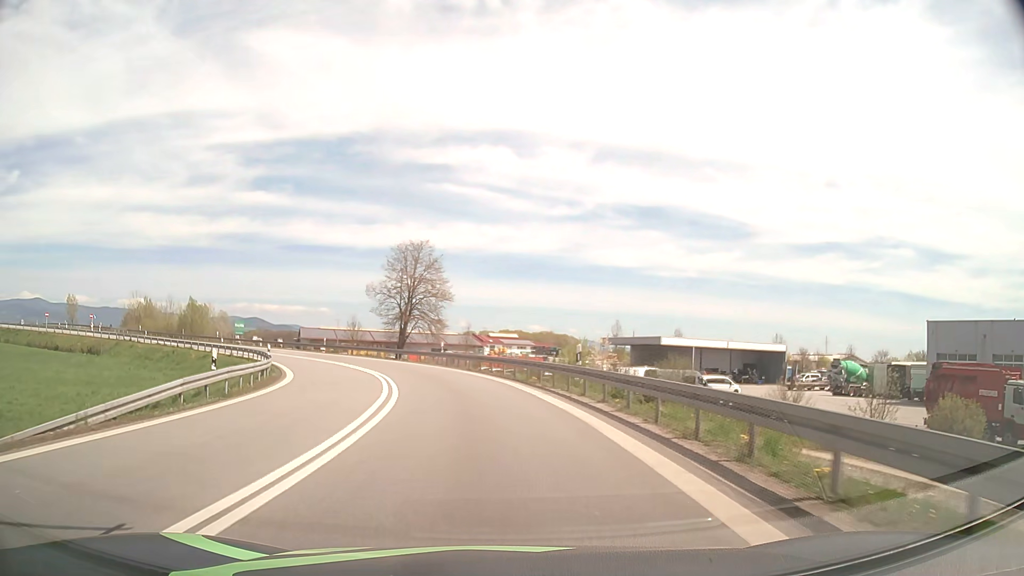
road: motorway_link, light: Day
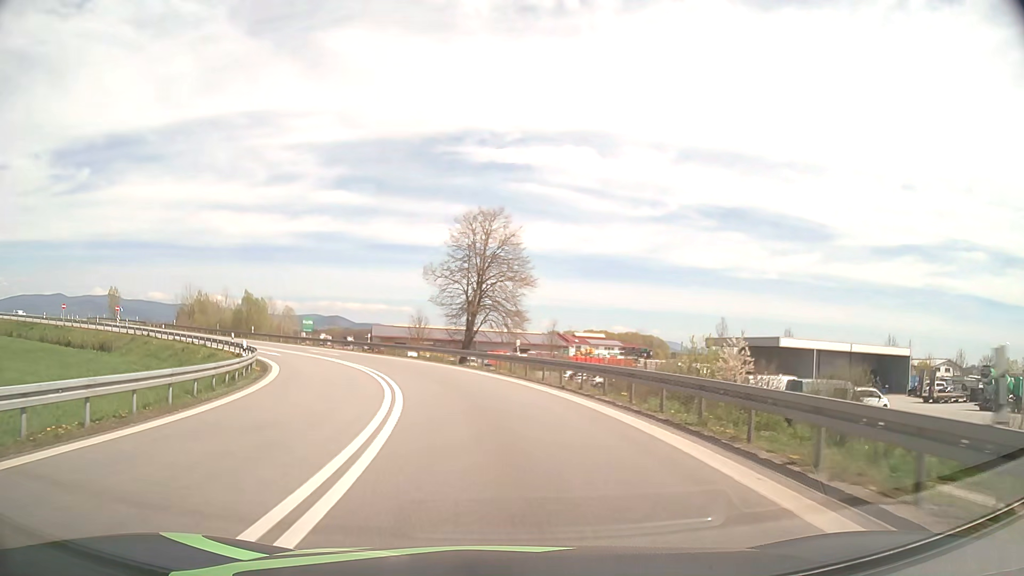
(-0.8, +14.3) m; -6°
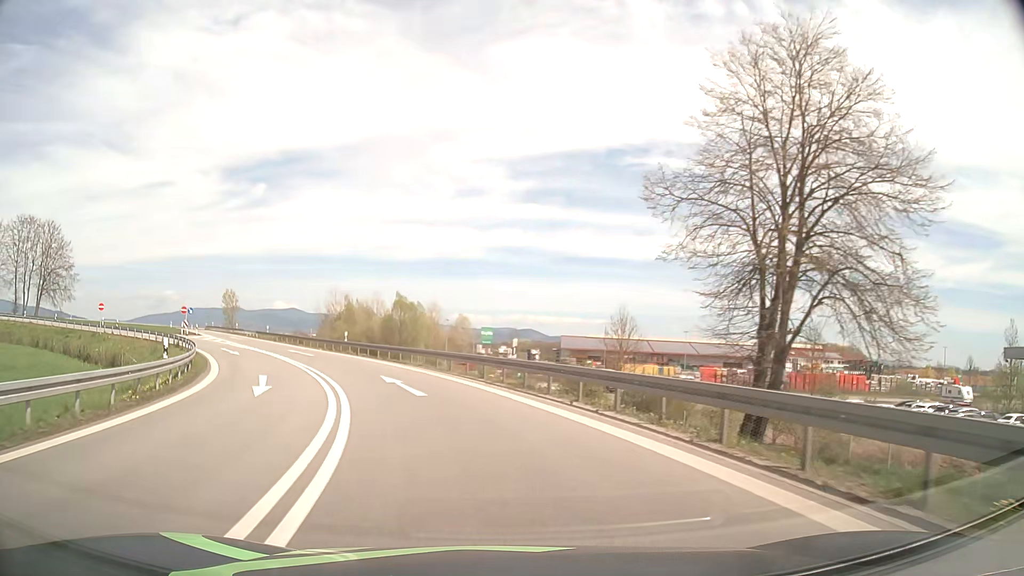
(-4.5, +28.9) m; -17°
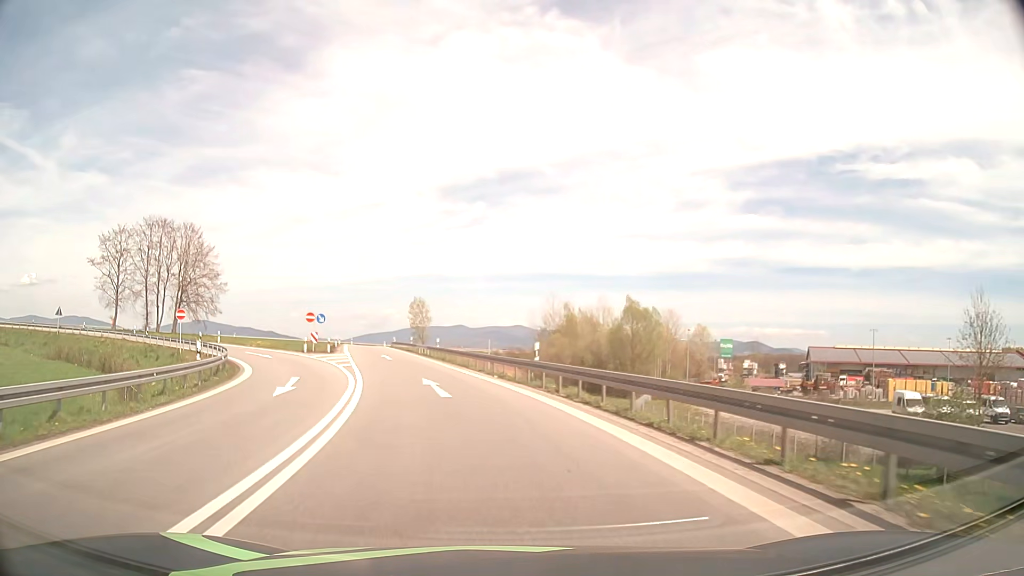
(-3.7, +22.6) m; -19°
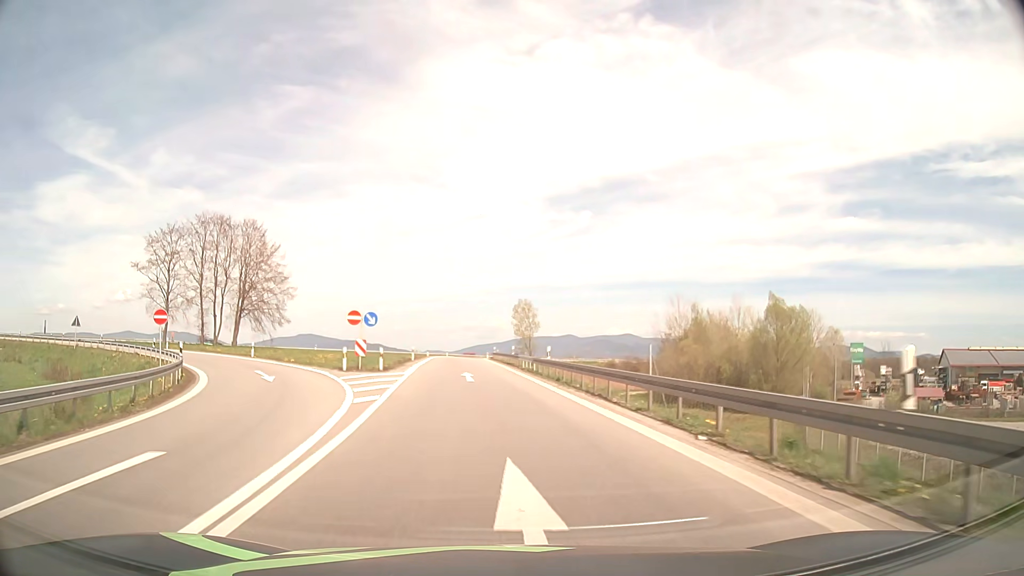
(-1.5, +16.3) m; -9°
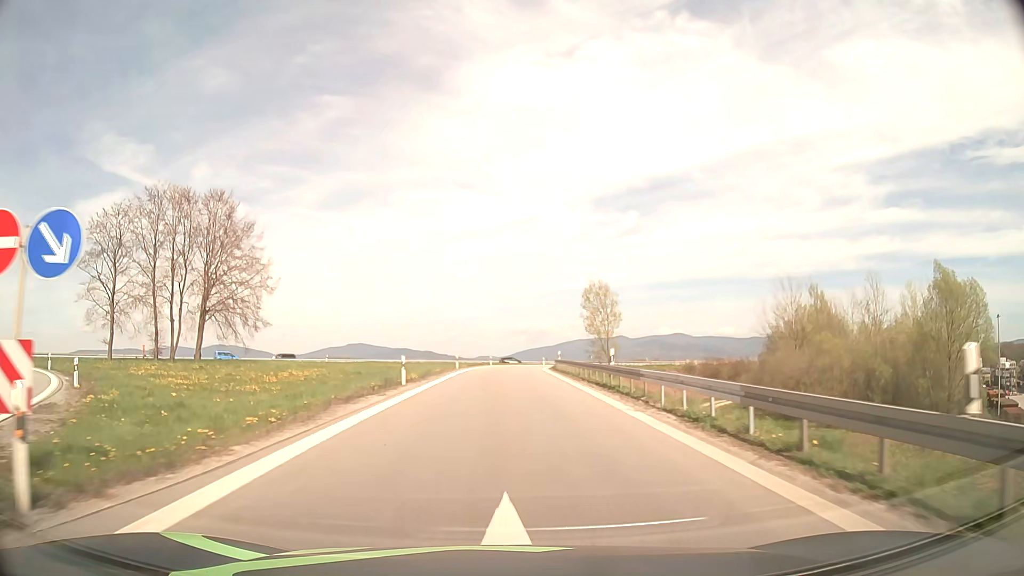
(-1.5, +26.5) m; -5°
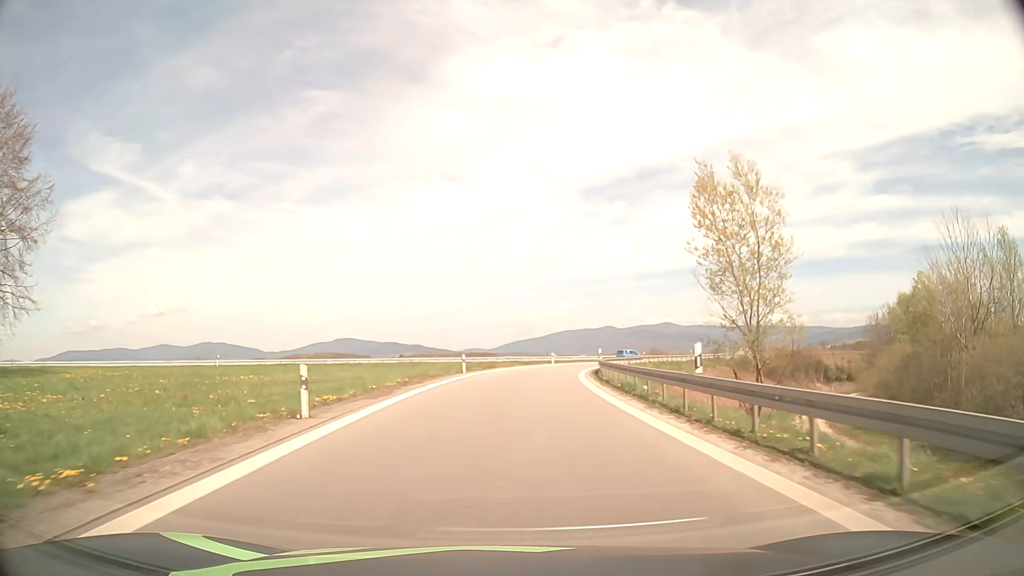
(-0.1, +36.8) m; +1°
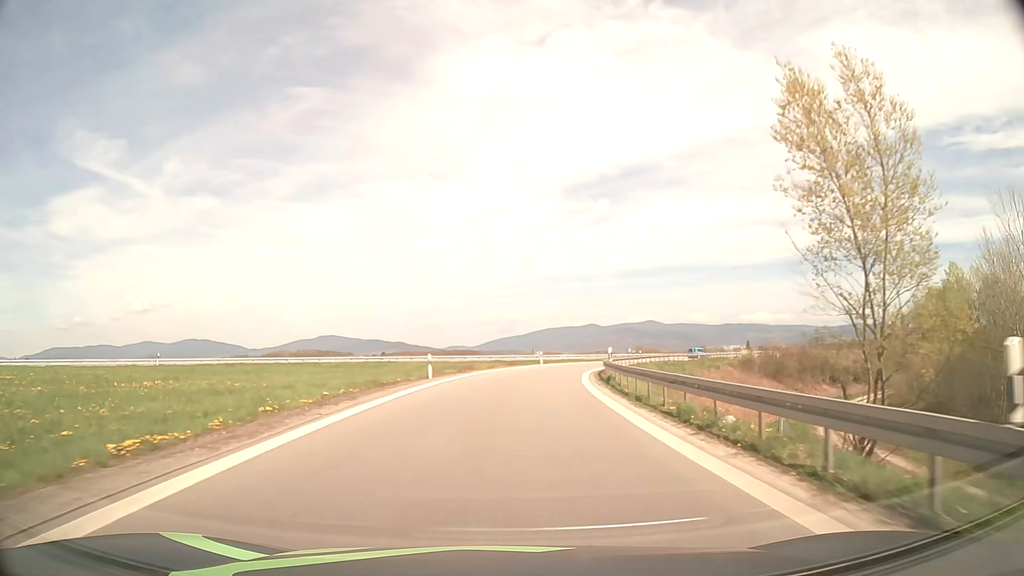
(+0.1, +9.0) m; +2°
(0, +10) (+1, +20) (+1, +30) (+3, +40) (+5, +50) (+8, +59) (+12, +68) (+17, +77) (+22, +85) (+28, +93) m
